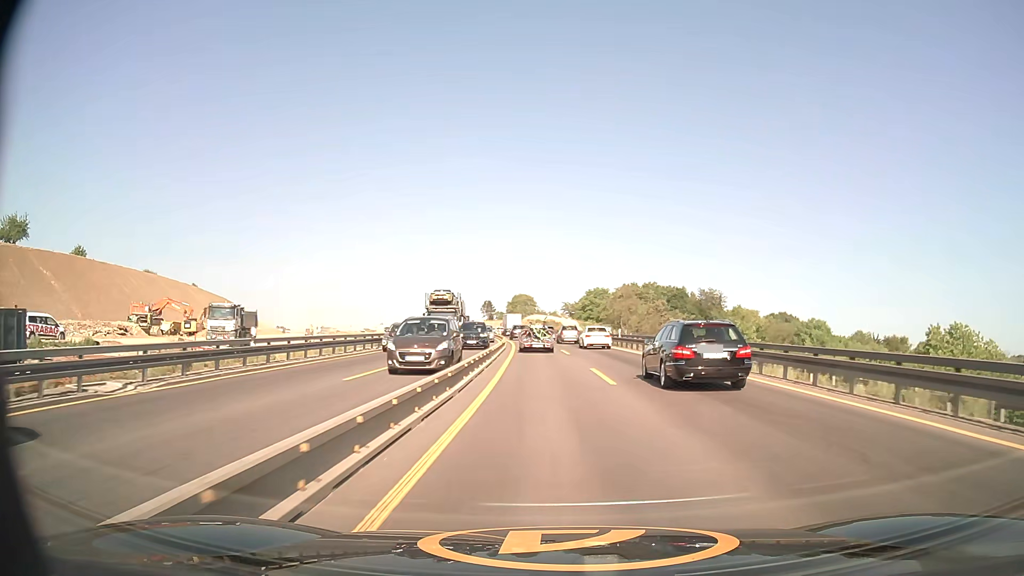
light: Day
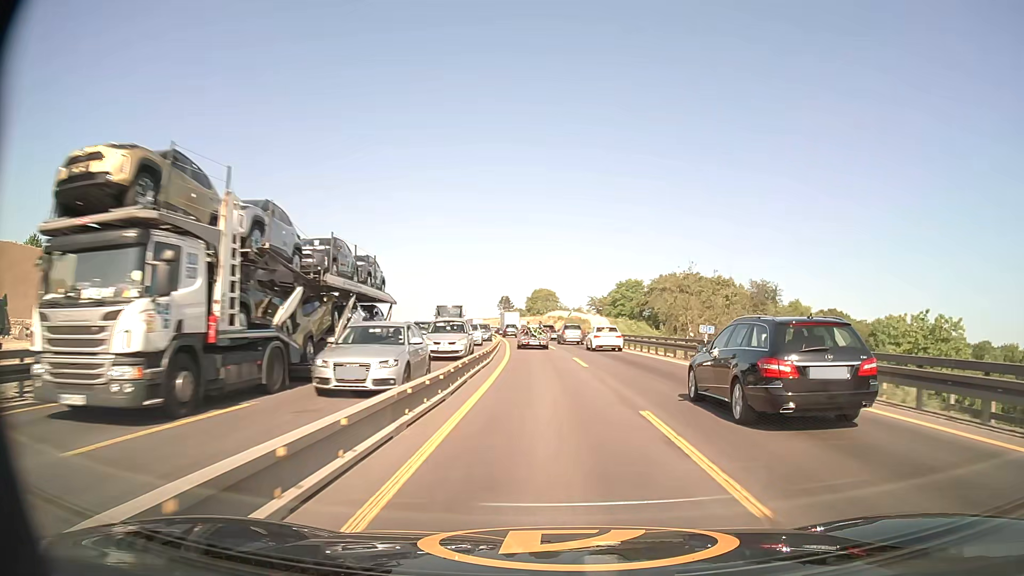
(-0.4, +28.9) m; -2°
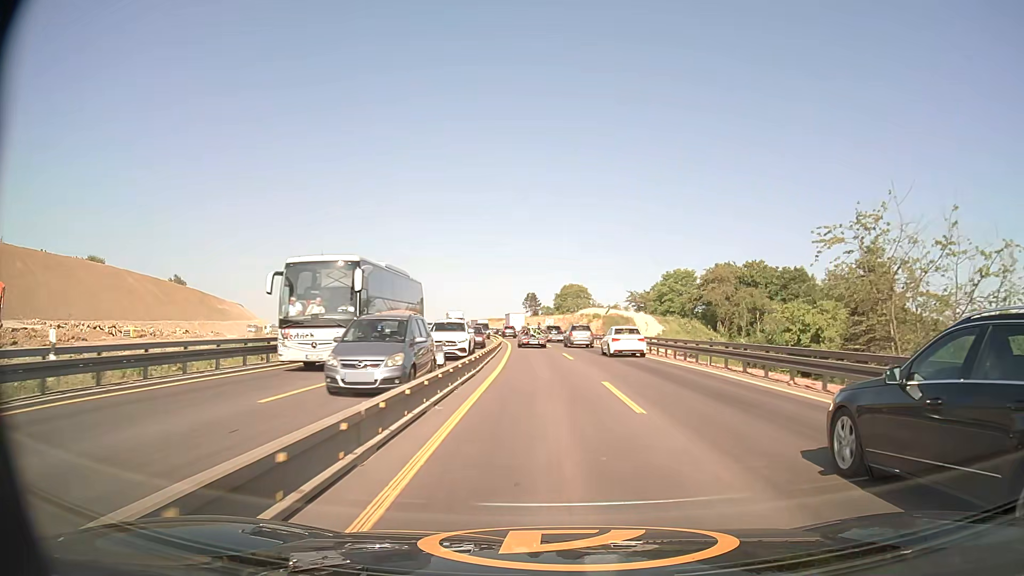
(-0.6, +29.9) m; -2°
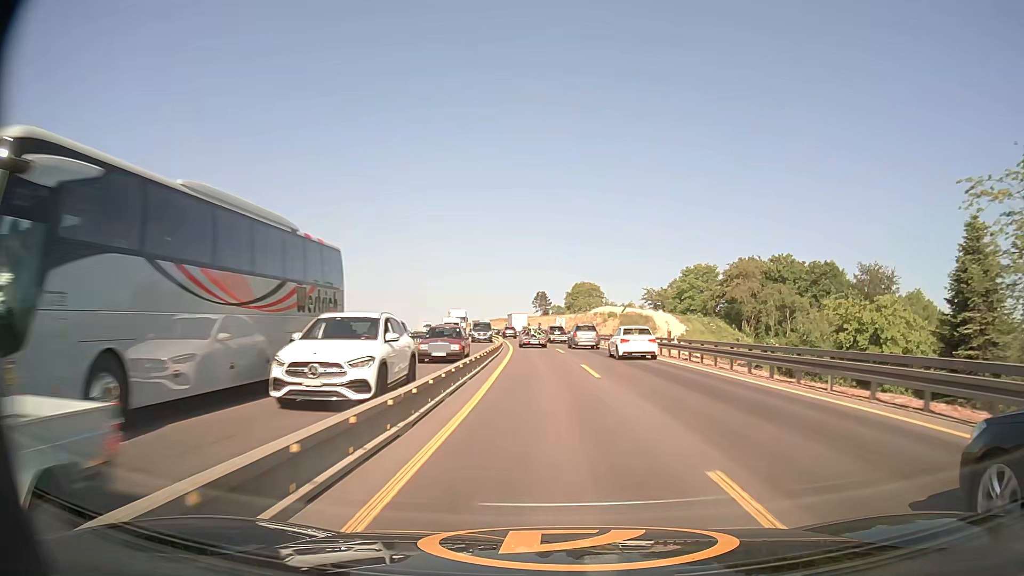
(-0.1, +10.3) m; -1°
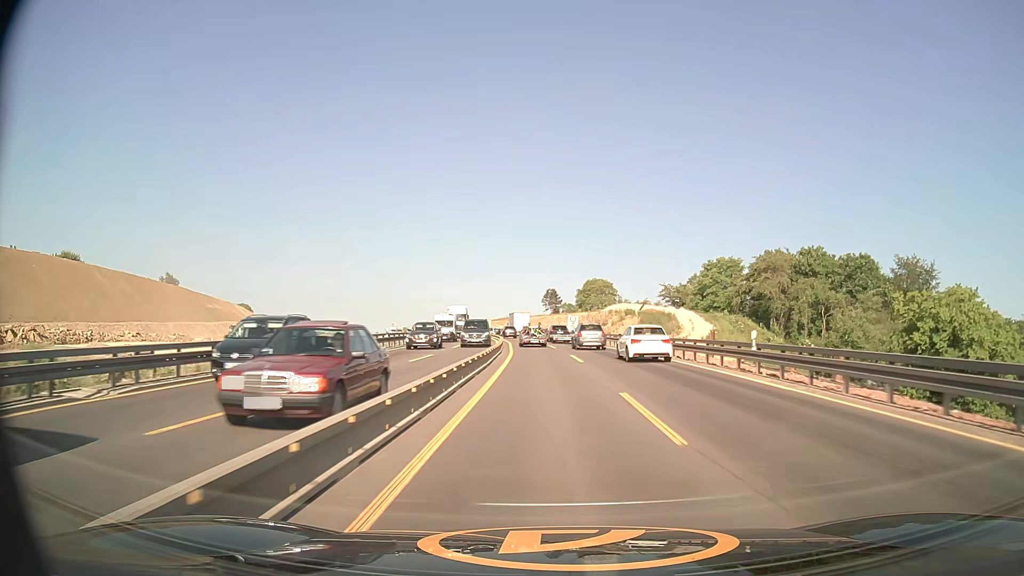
(-0.1, +10.6) m; -1°
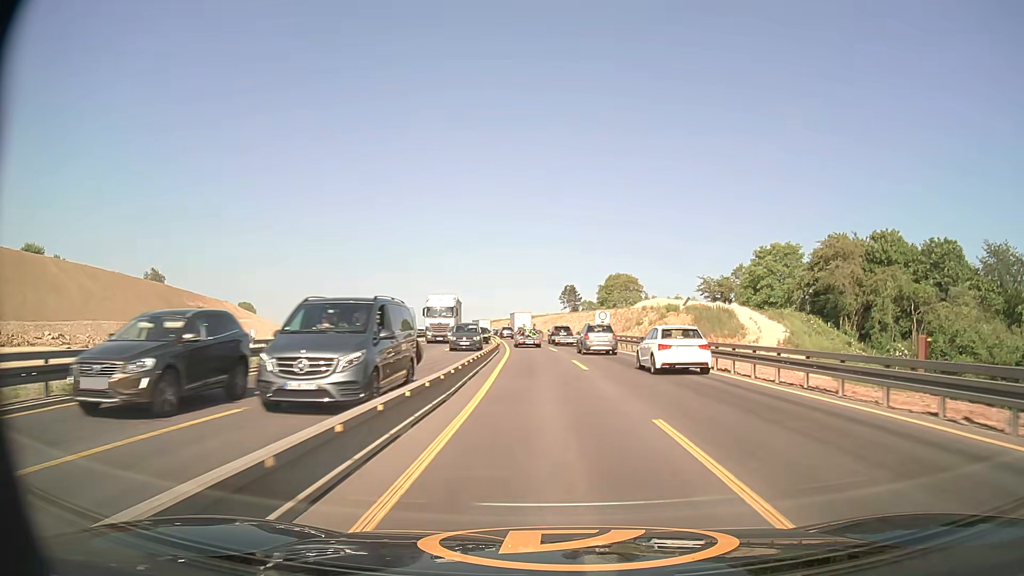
(-0.4, +21.8) m; -2°
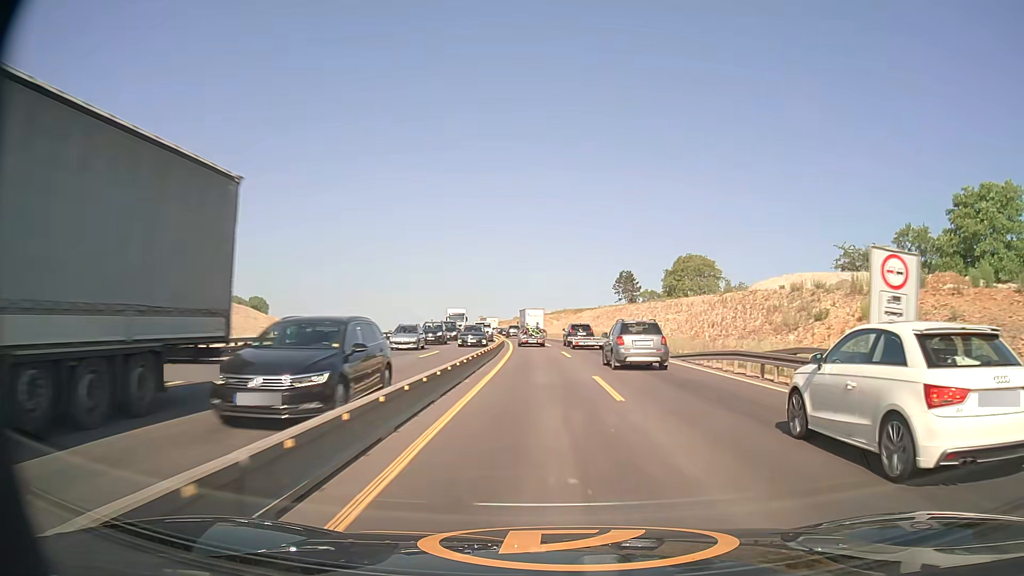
(-1.4, +45.4) m; -4°
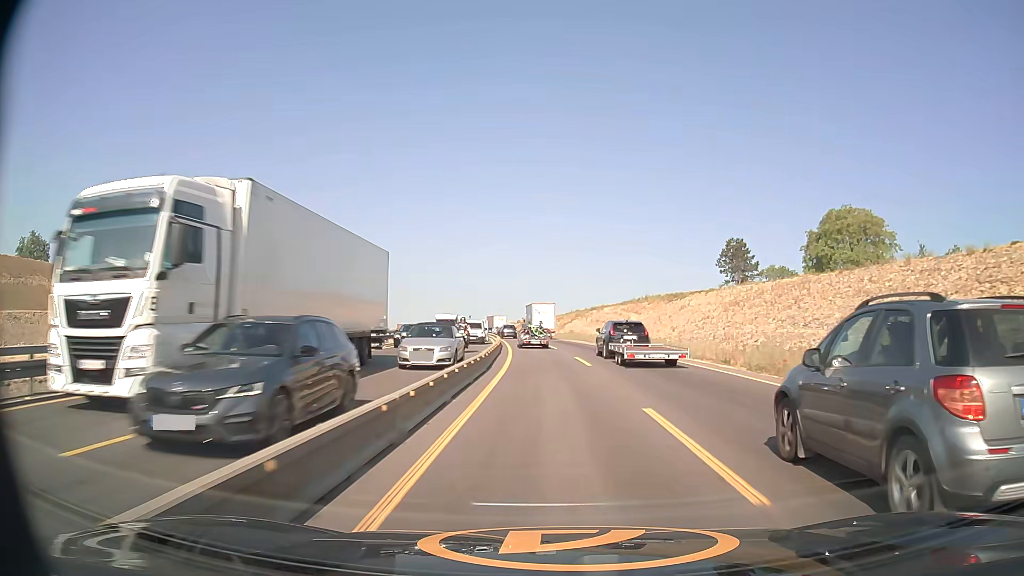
(-2.4, +60.8) m; -5°
(0, +10) (0, +20) (-1, +30) (-1, +40) (-2, +50) (-3, +60) (-4, +70) (-5, +80) (-6, +90) (-8, +100) m
